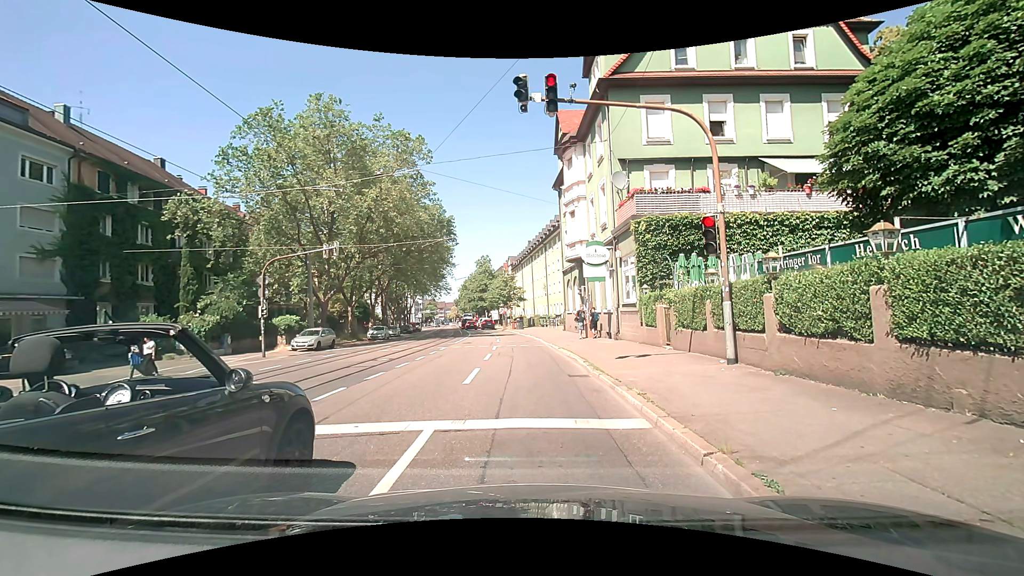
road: primary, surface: asphalt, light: Day
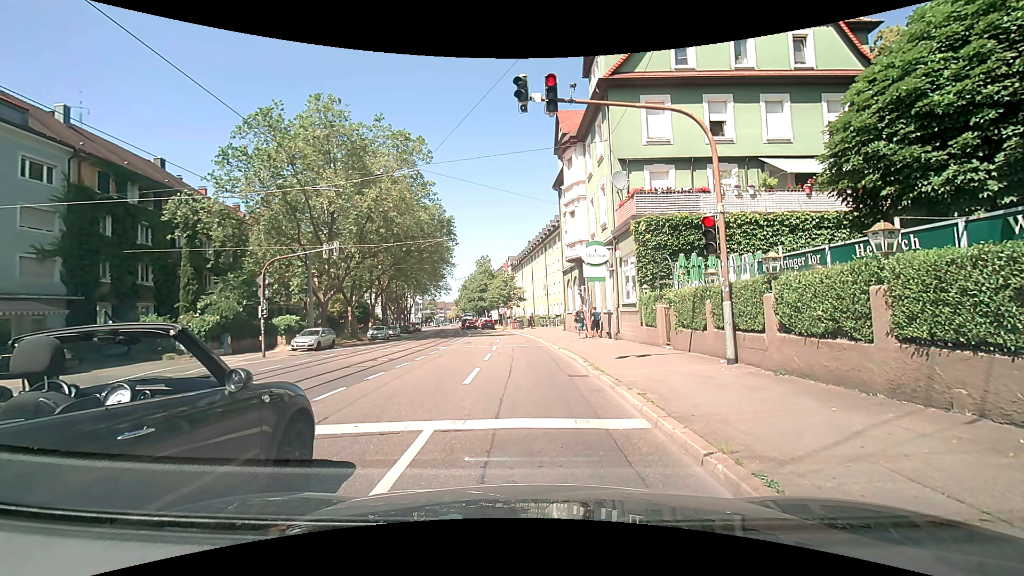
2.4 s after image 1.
(0.0, 0.0) m; 0°
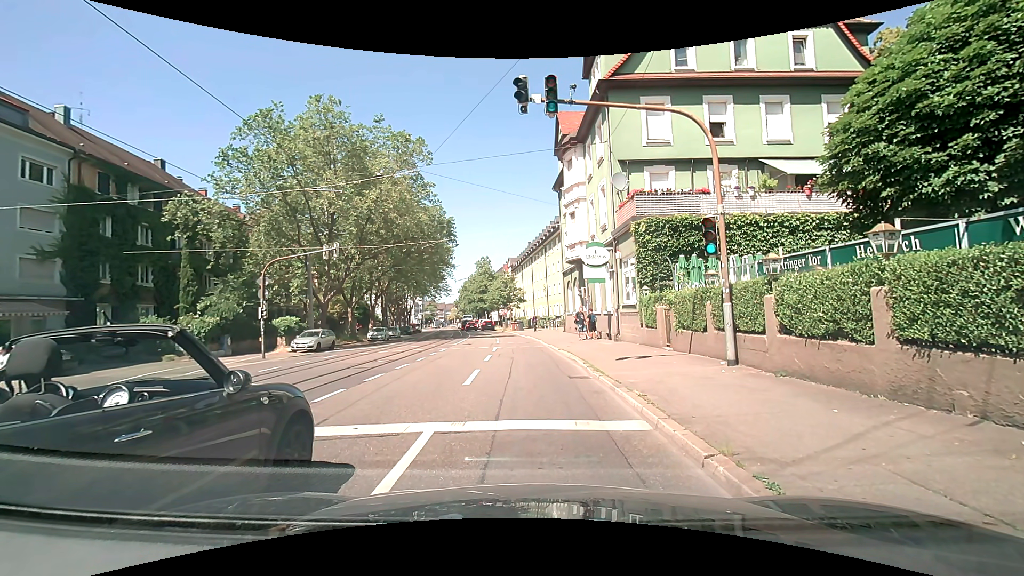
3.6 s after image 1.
(0.0, 0.0) m; 0°
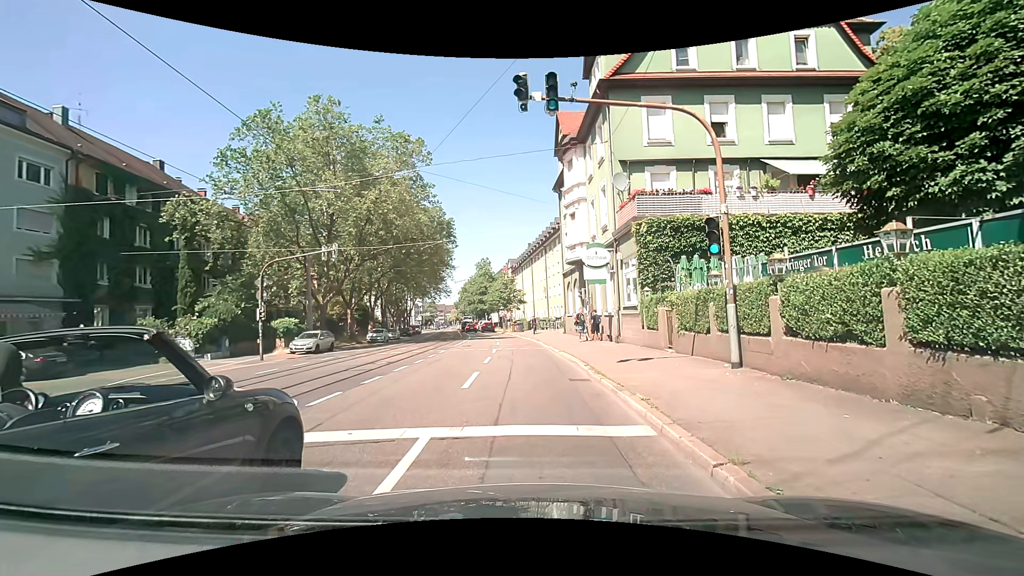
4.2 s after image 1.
(0.0, +0.2) m; 0°
